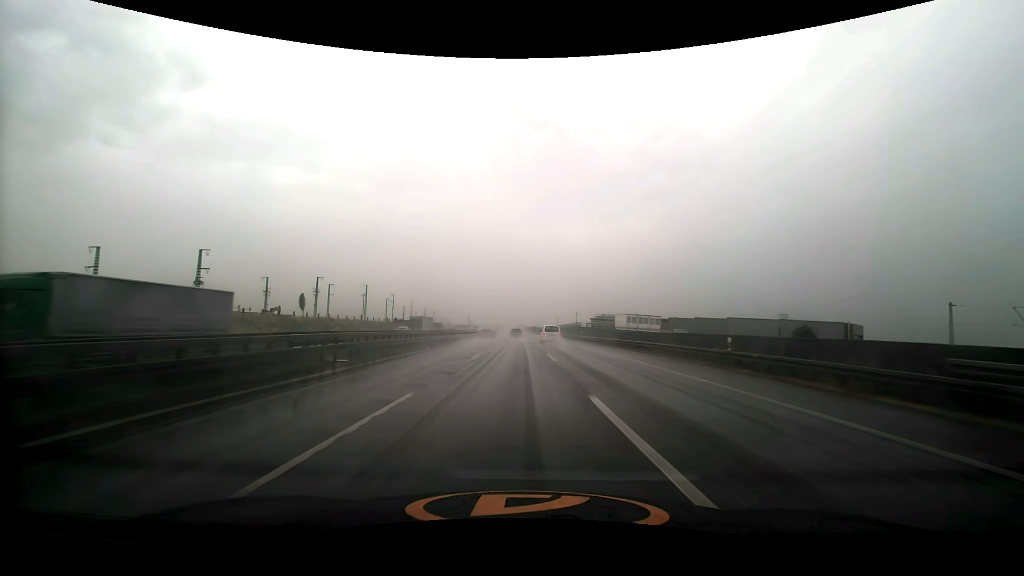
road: motorway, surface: asphalt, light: Day
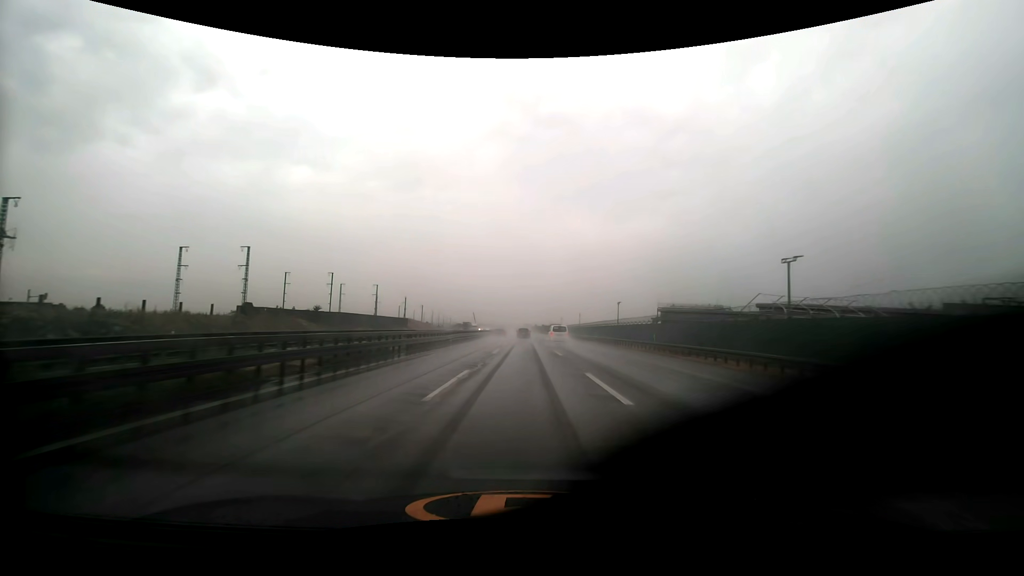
(-1.4, +85.2) m; -2°
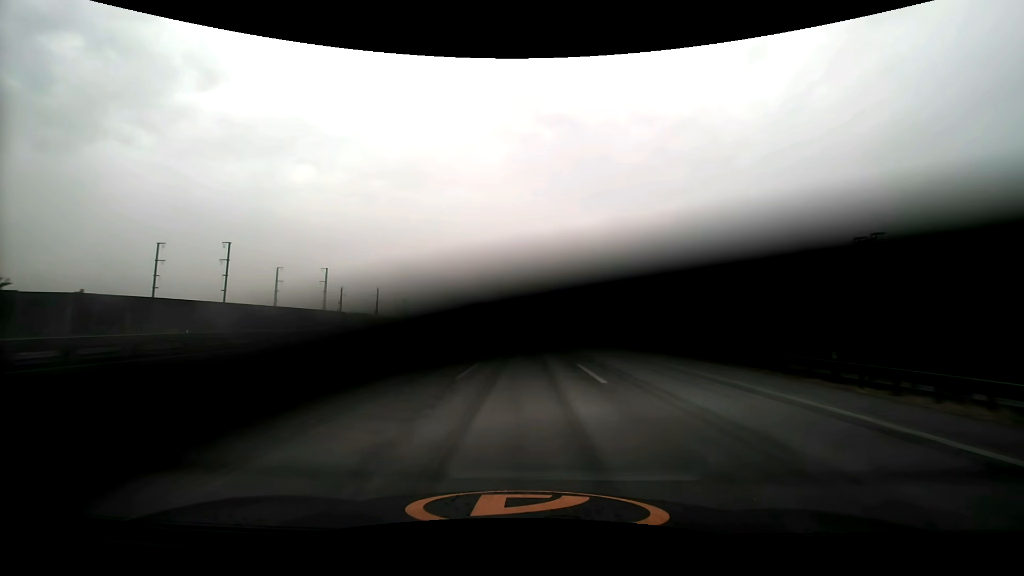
(0.0, +51.0) m; 0°
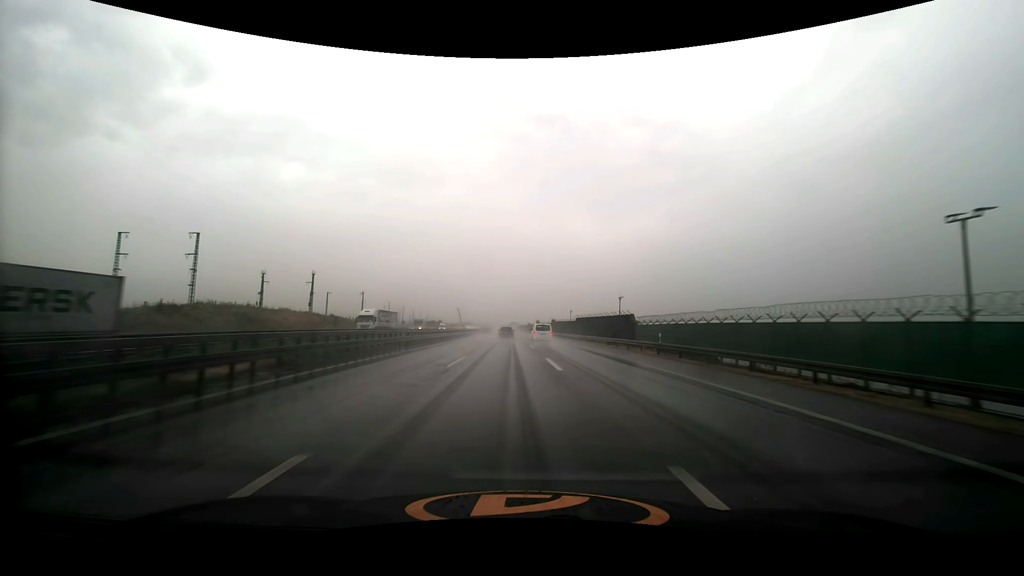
(+0.2, +50.6) m; +1°
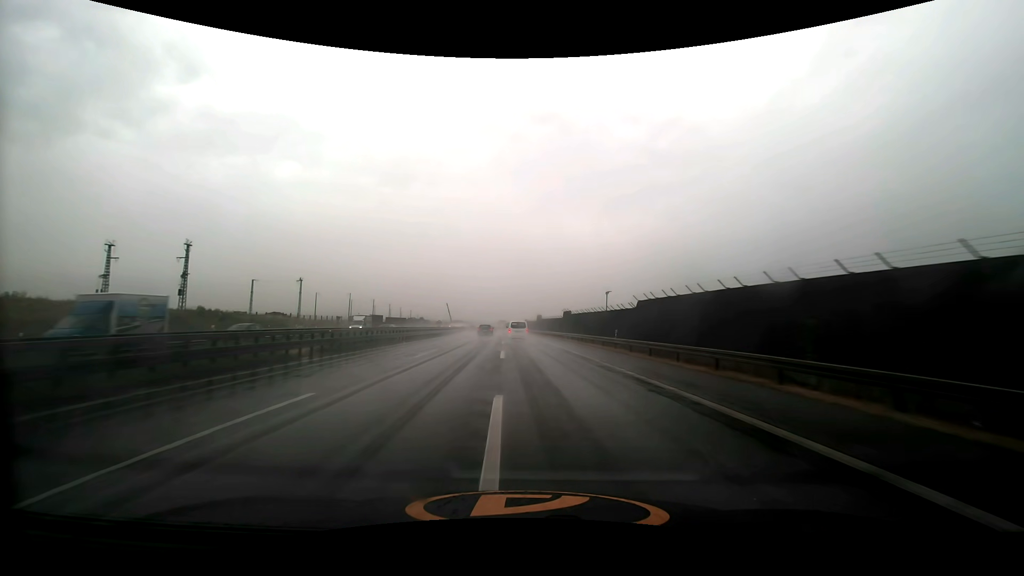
(+0.2, +49.9) m; 0°
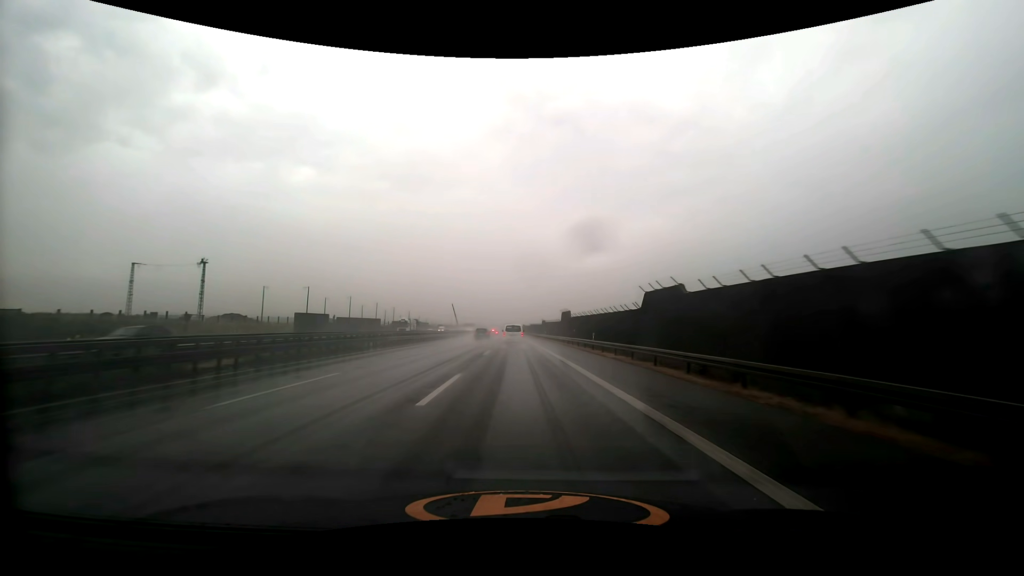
(-0.5, +48.7) m; -2°
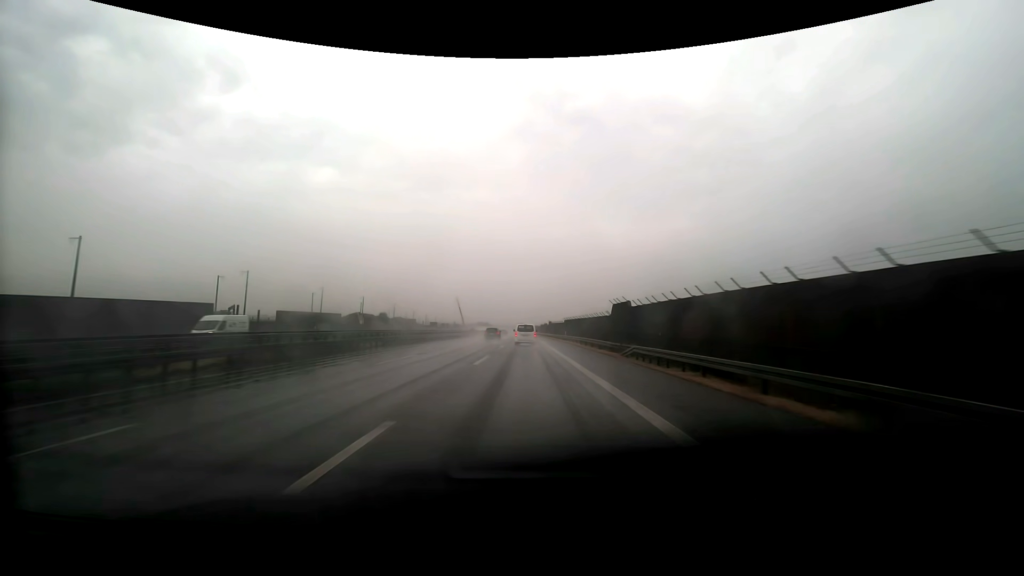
(-2.2, +81.2) m; -2°
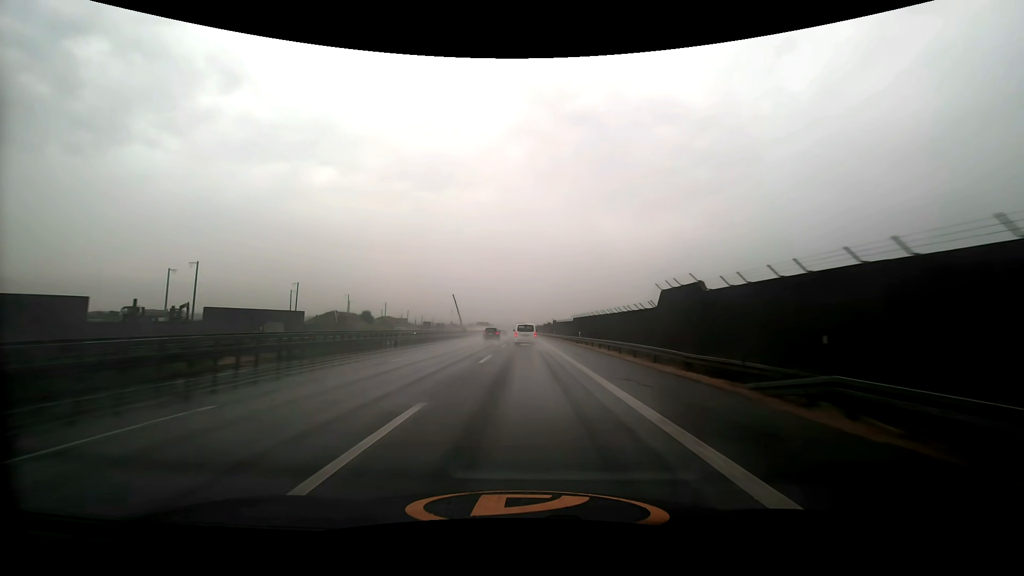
(0.0, +16.5) m; 0°
(0, +10) (0, +20) (0, +30) (0, +40) (0, +50) (0, +60) (0, +70) (0, +80) (-1, +90) (-1, +100) m
